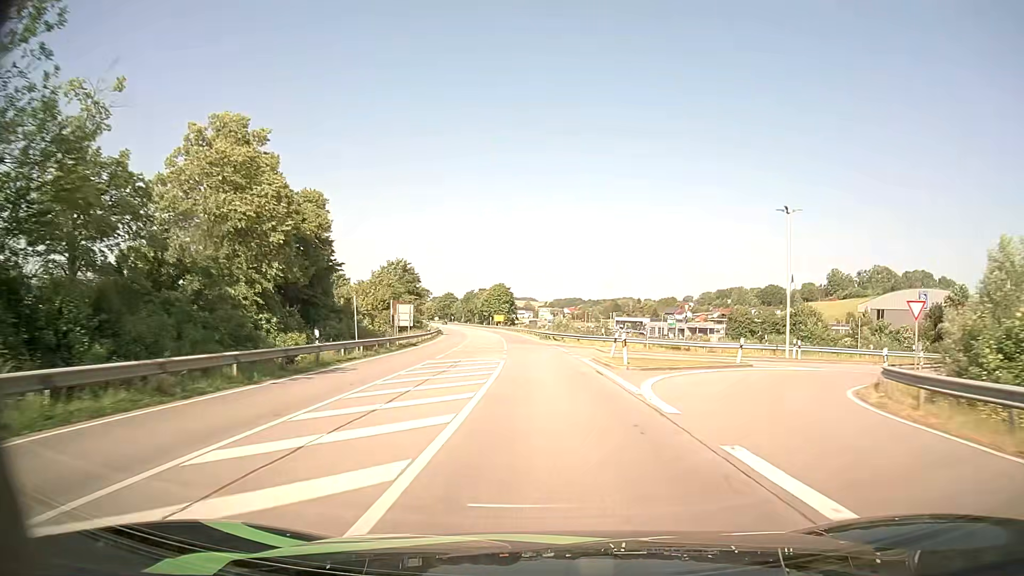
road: primary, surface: asphalt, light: Day
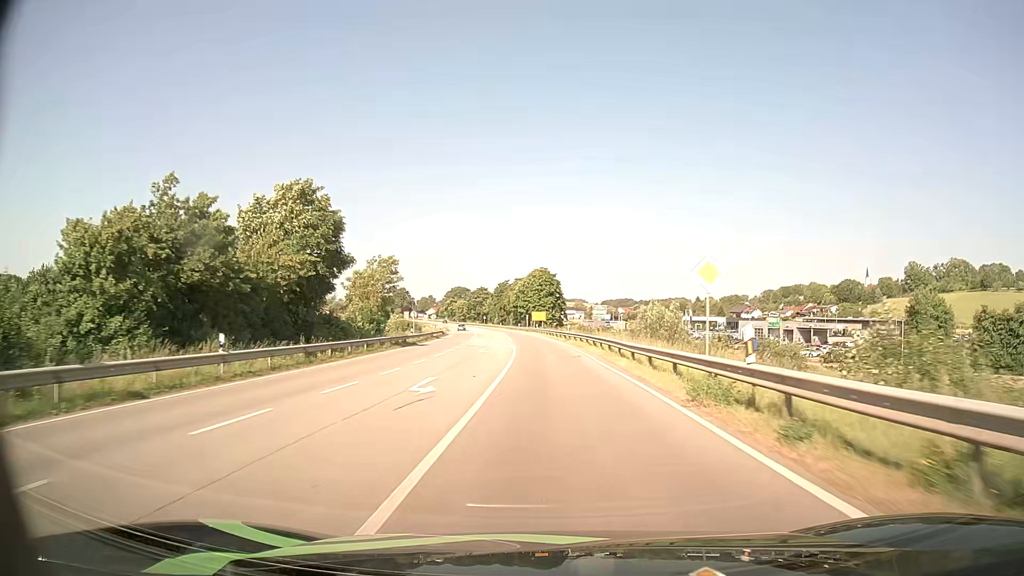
(-2.1, +55.3) m; -4°
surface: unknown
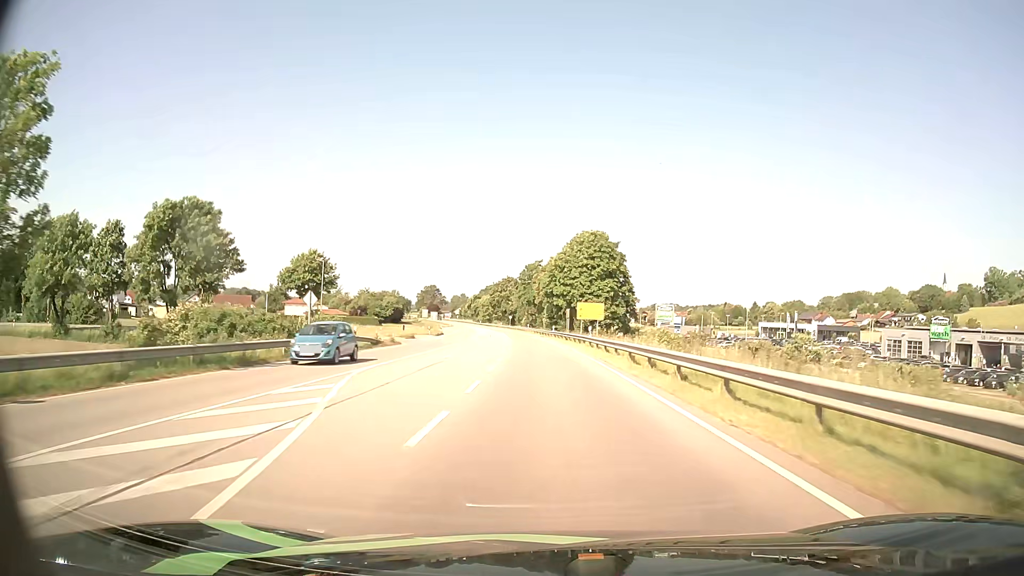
(-1.4, +56.8) m; -3°
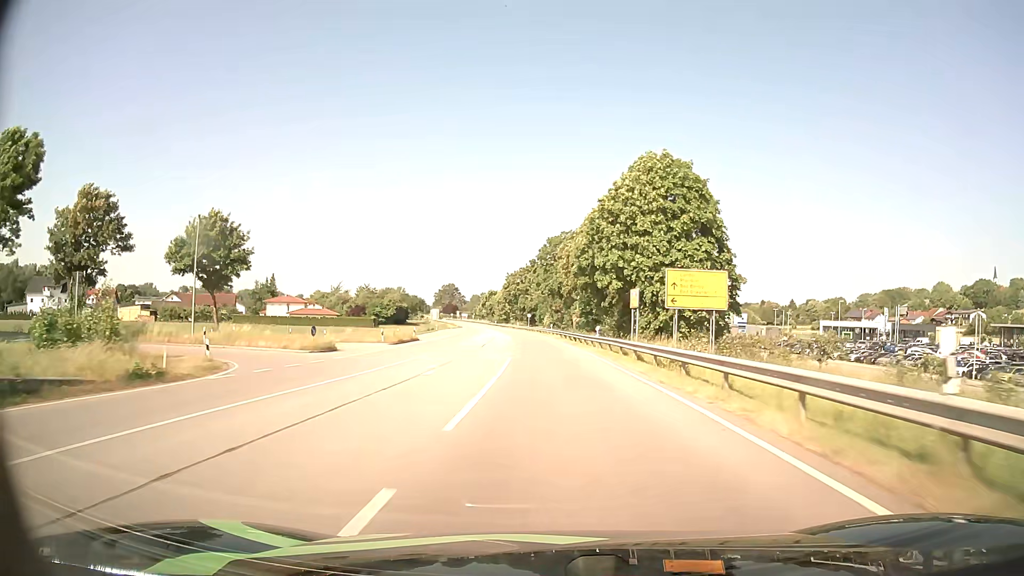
(-0.8, +34.8) m; -2°
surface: asphalt
(0, +10) (0, +20) (0, +30) (-1, +40) (-1, +50) (-1, +60) (-2, +70) (-3, +80) (-4, +90) (-5, +100) m
